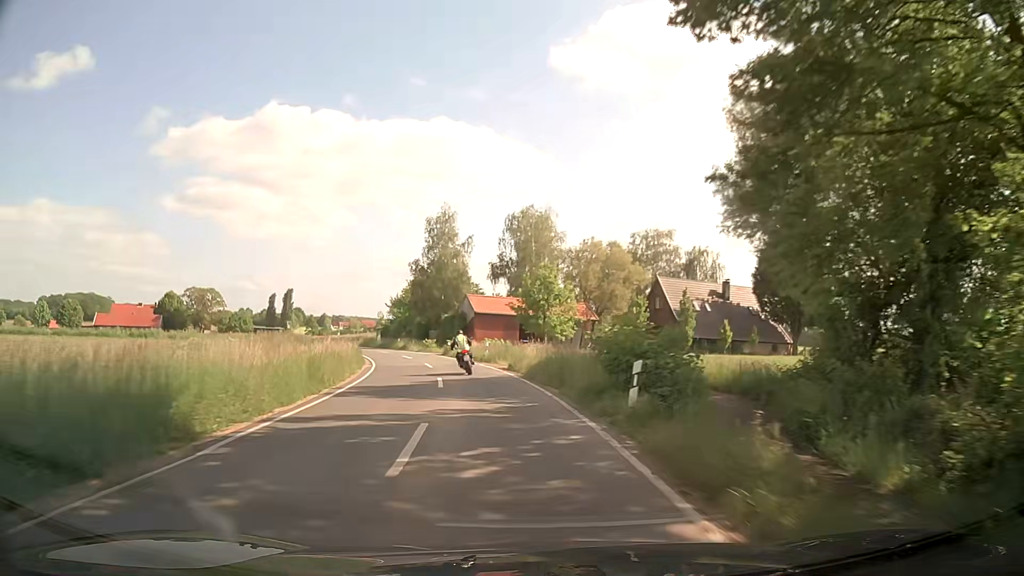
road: secondary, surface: asphalt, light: Day
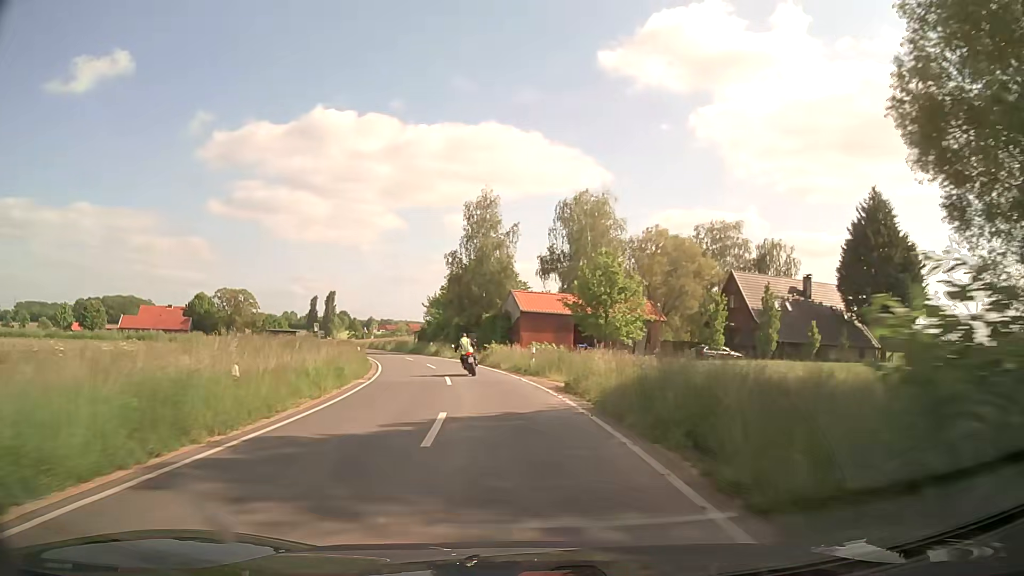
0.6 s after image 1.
(-0.4, +10.2) m; -4°
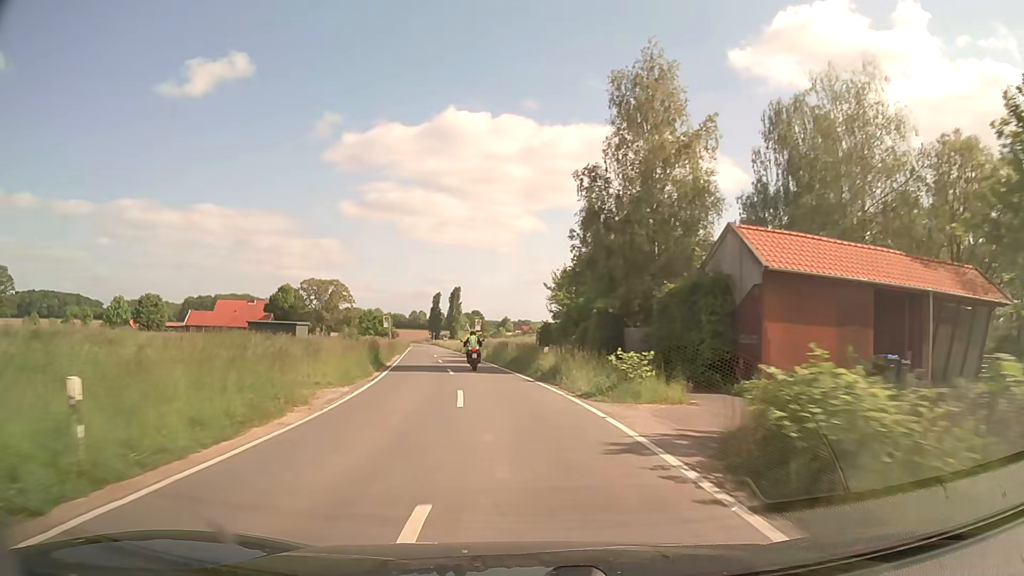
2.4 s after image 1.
(-3.6, +31.6) m; -12°
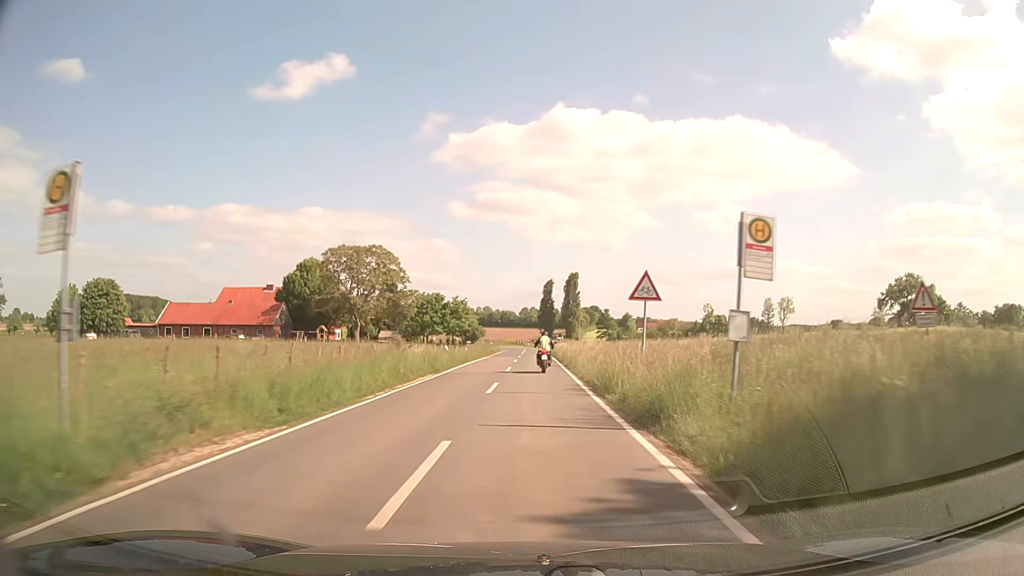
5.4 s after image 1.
(-6.9, +56.8) m; -10°
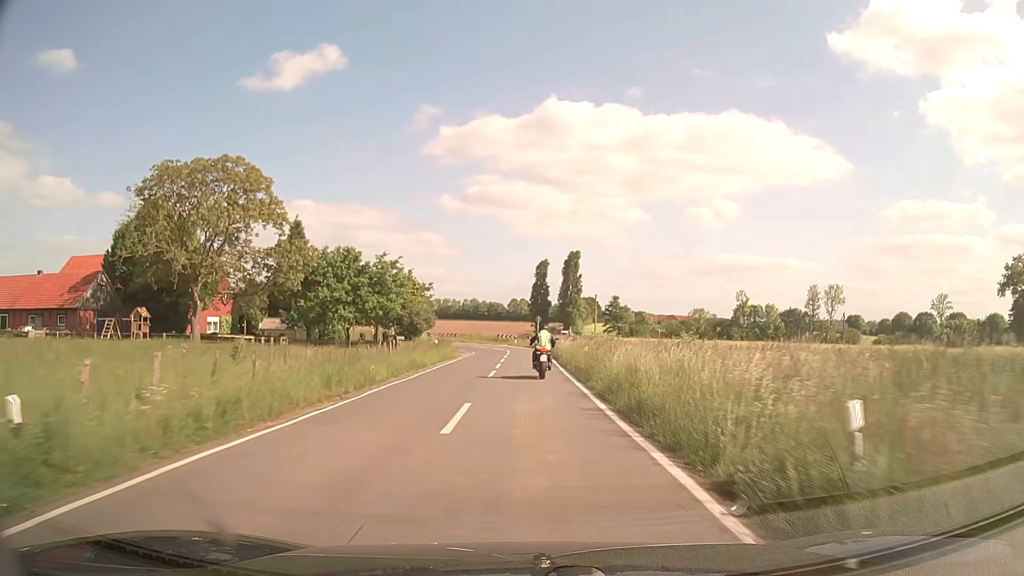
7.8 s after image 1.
(+0.2, +43.4) m; +1°
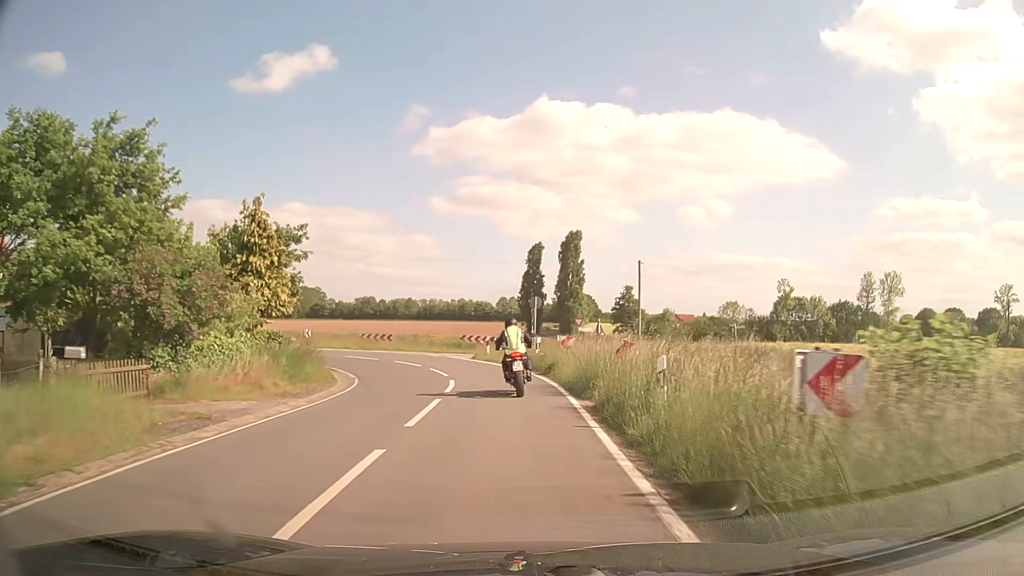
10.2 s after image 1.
(+0.2, +35.2) m; +1°
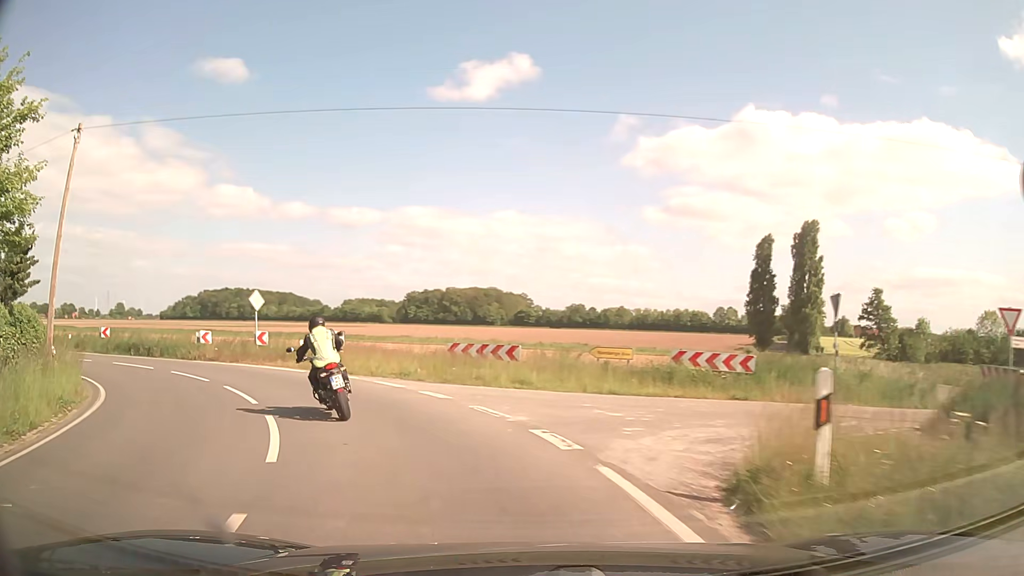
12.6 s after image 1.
(-1.8, +26.7) m; -17°
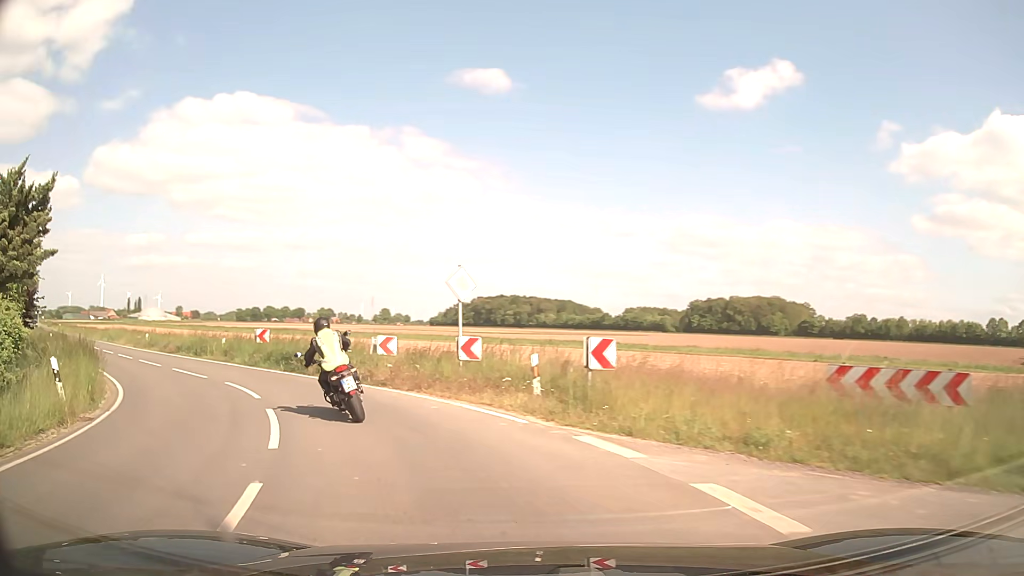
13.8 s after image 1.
(-2.2, +11.4) m; -23°
(-2, +10) (-7, +18) (-14, +26) (-21, +32) (-28, +39) (-36, +46) (-43, +53) (-50, +60) (-58, +66) (-65, +73) m
